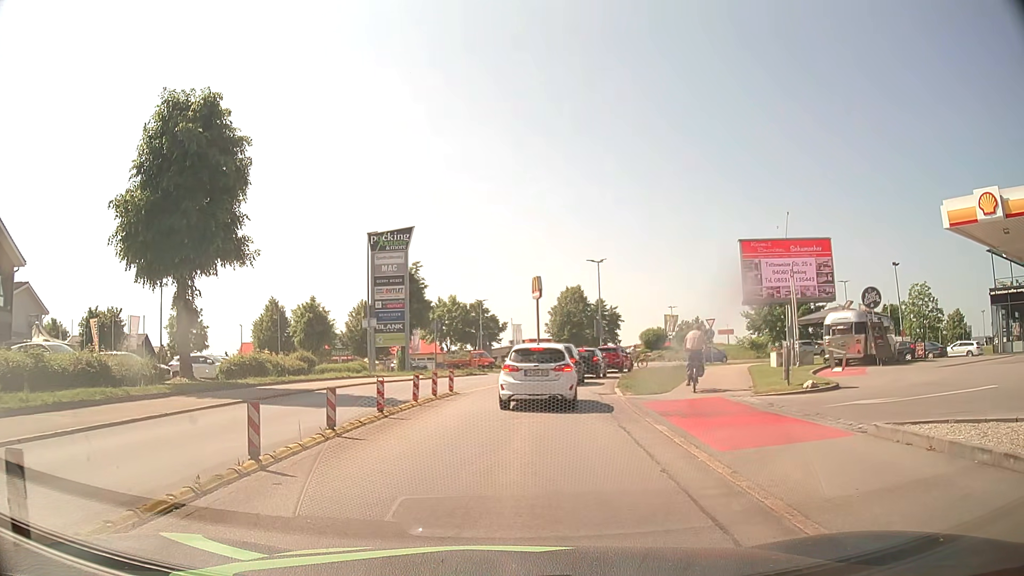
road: secondary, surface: asphalt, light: Day
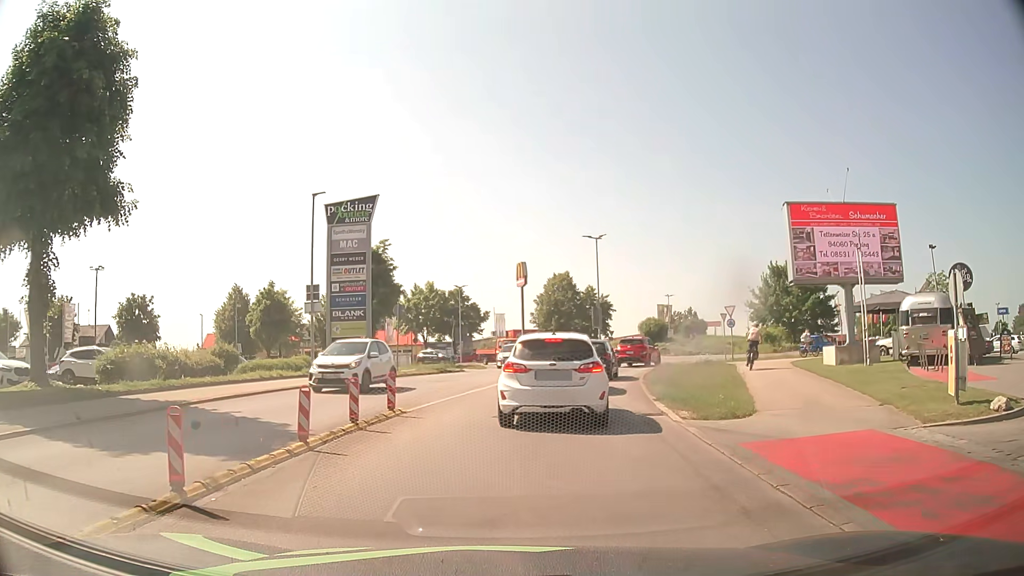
(+0.1, +8.2) m; +2°
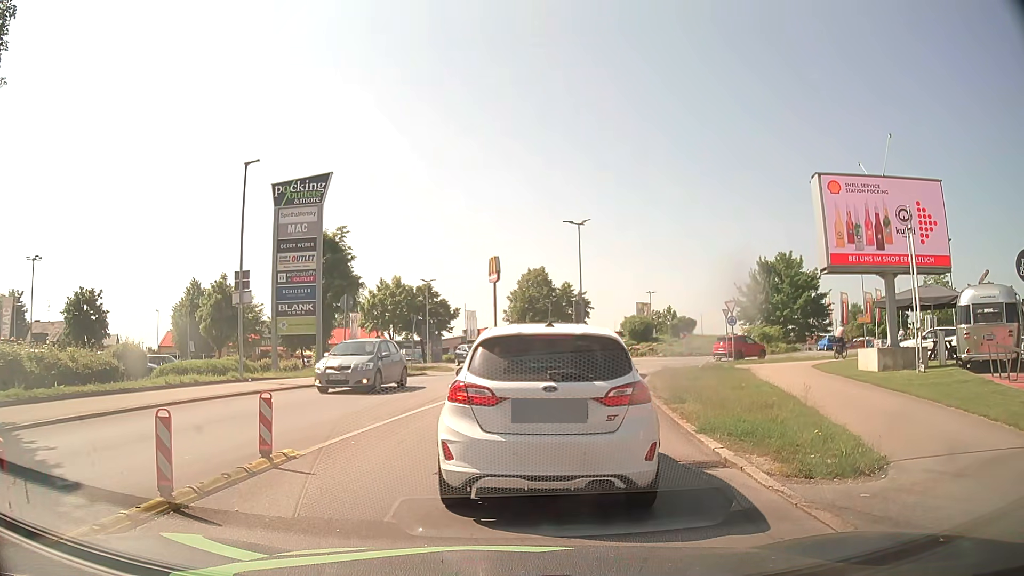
(0.0, +5.0) m; 0°
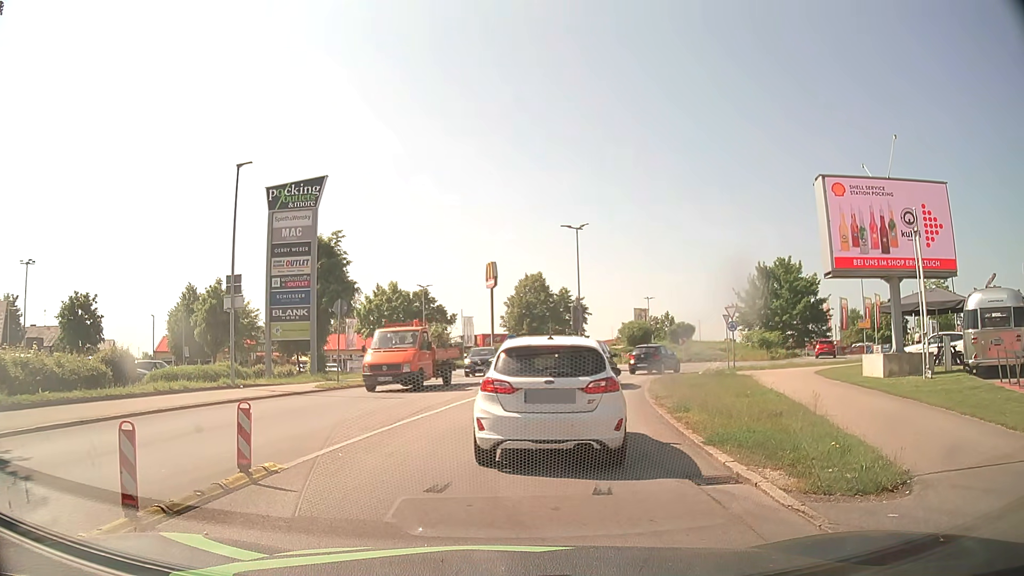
(0.0, +0.6) m; 0°
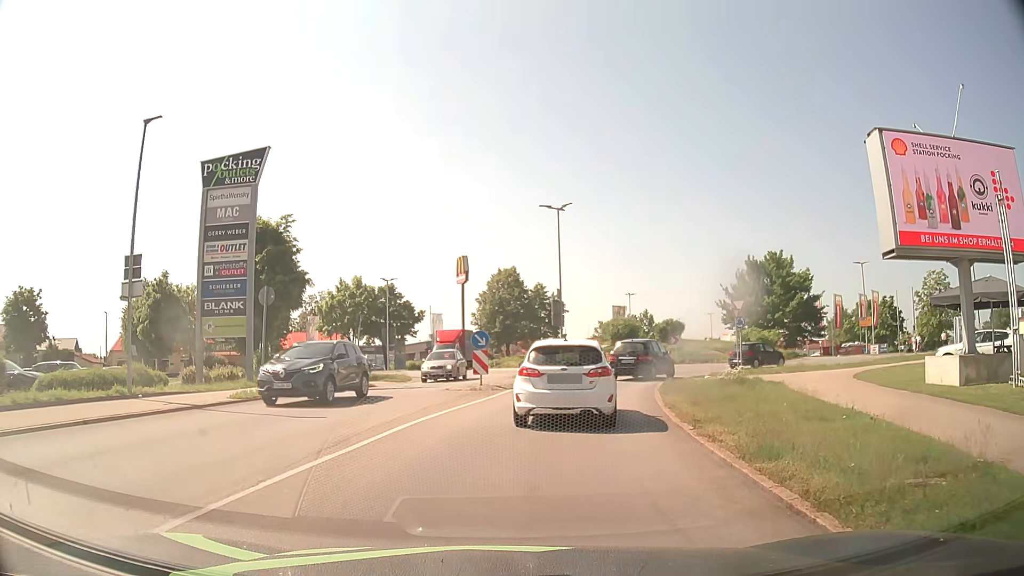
(+0.3, +5.8) m; +3°
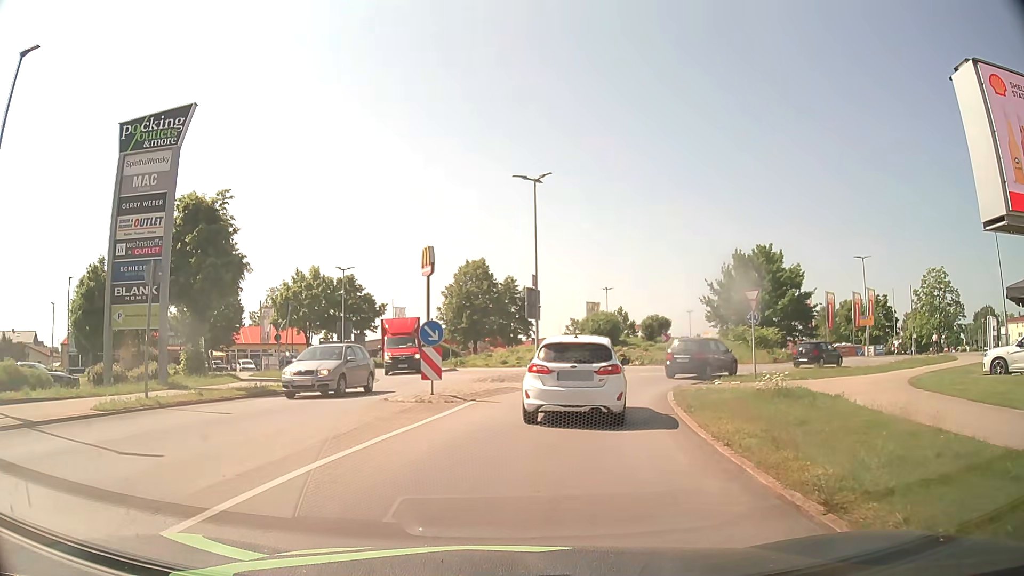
(+0.2, +5.7) m; +3°
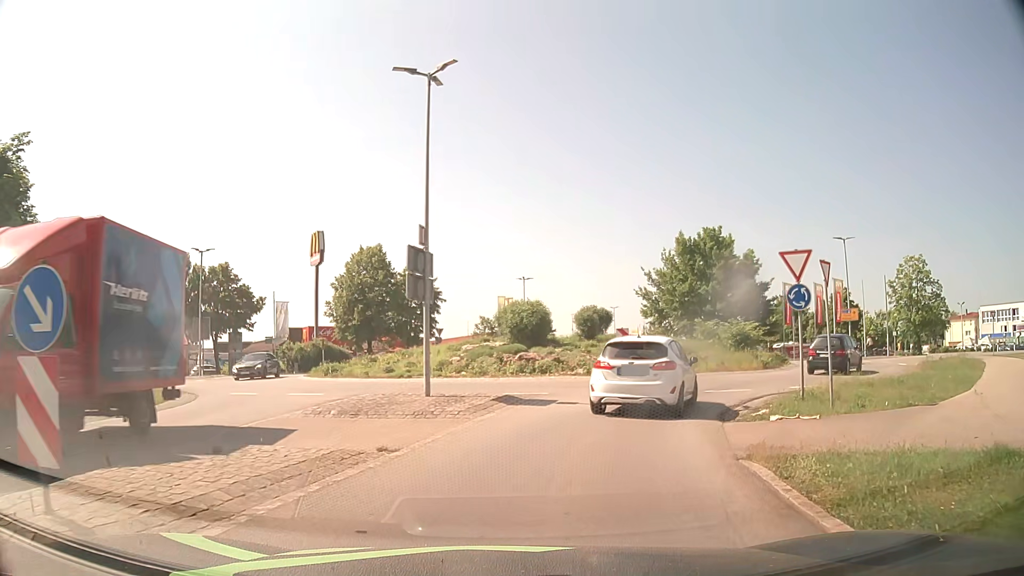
(+0.8, +11.4) m; +8°
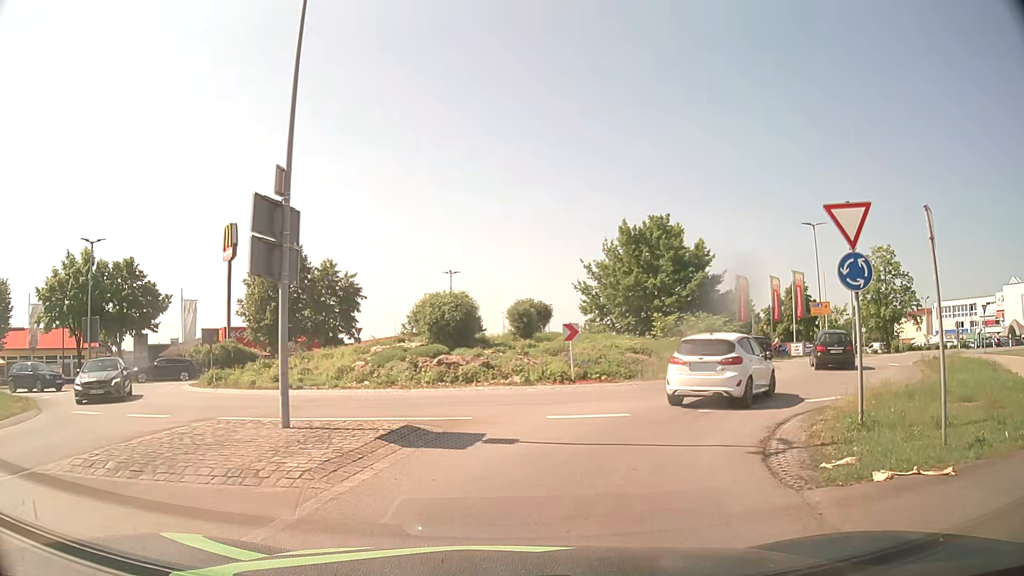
(+0.3, +5.8) m; +5°
(+1, +10) (+7, +18) (+13, +26) (+14, +36) (+10, +45) (+4, +53) (0, +62) (+1, +72) (+4, +81) (+8, +91) m
